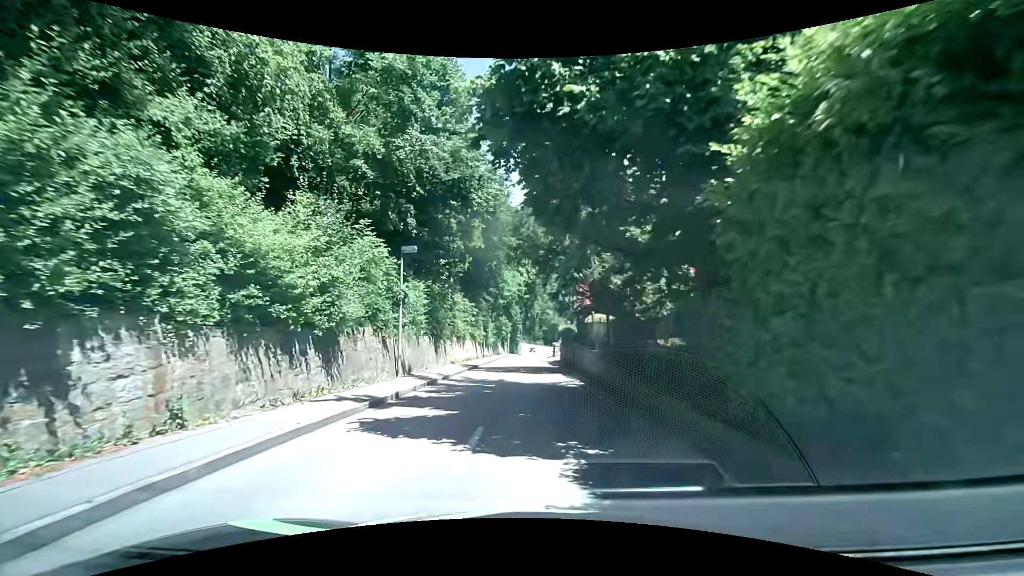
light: Day
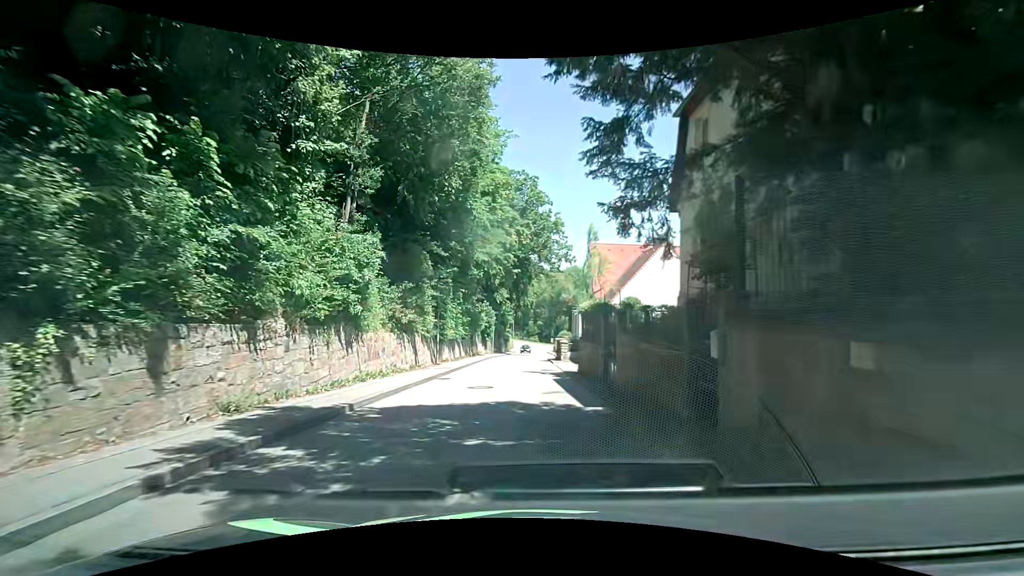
(+0.1, +21.5) m; 0°
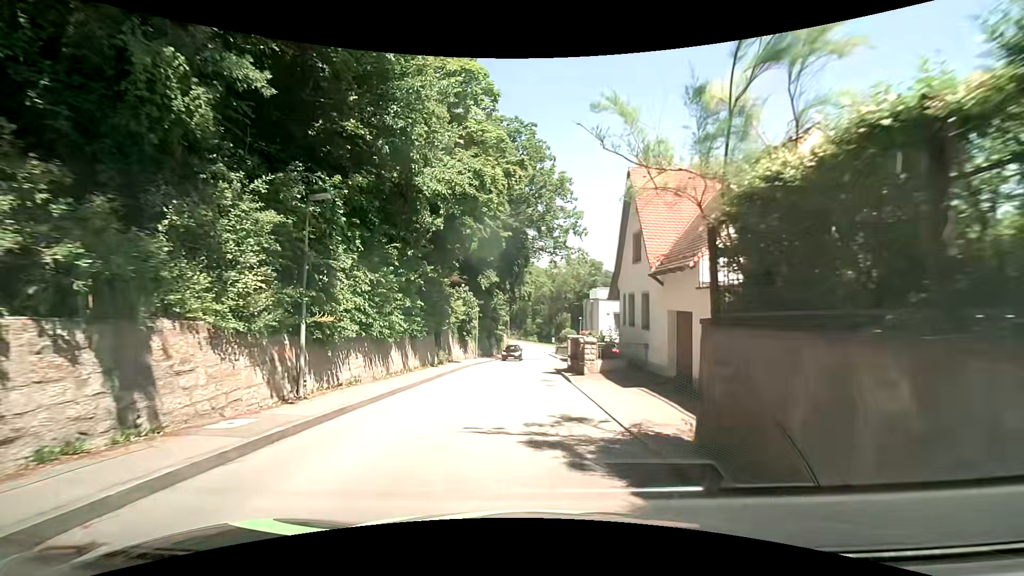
(+0.2, +15.8) m; +2°
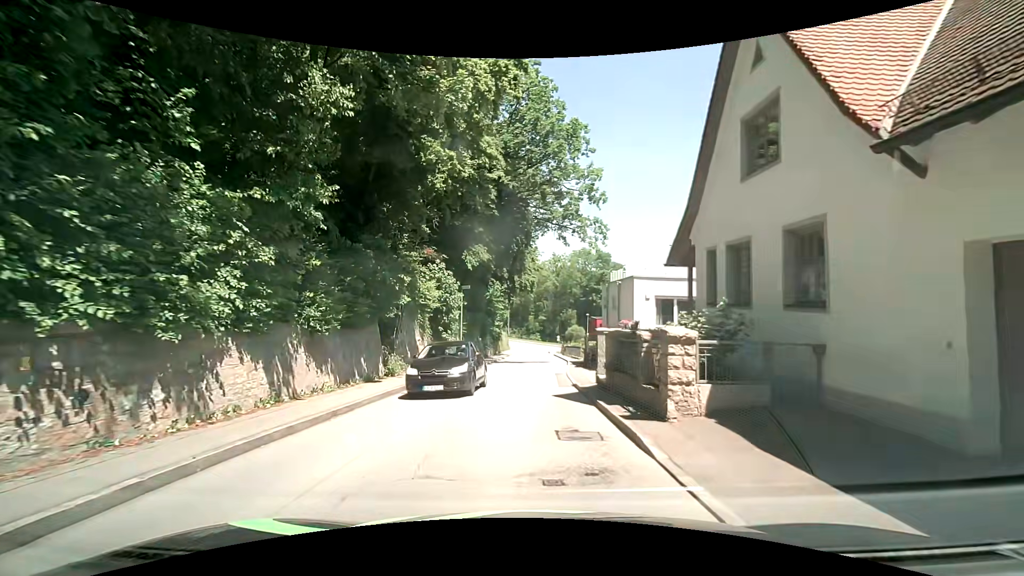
(-0.1, +11.0) m; -1°
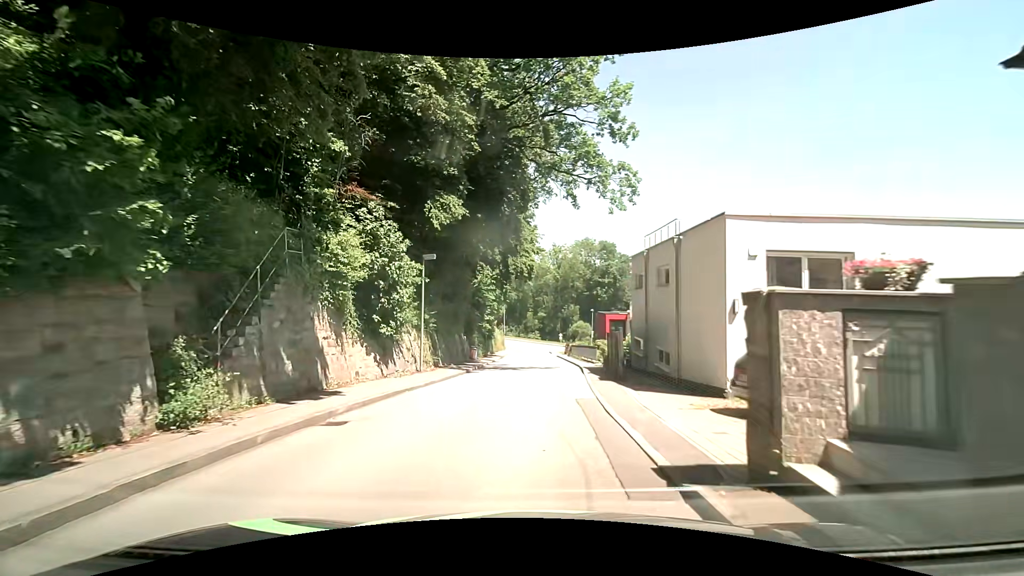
(+0.2, +11.2) m; +3°
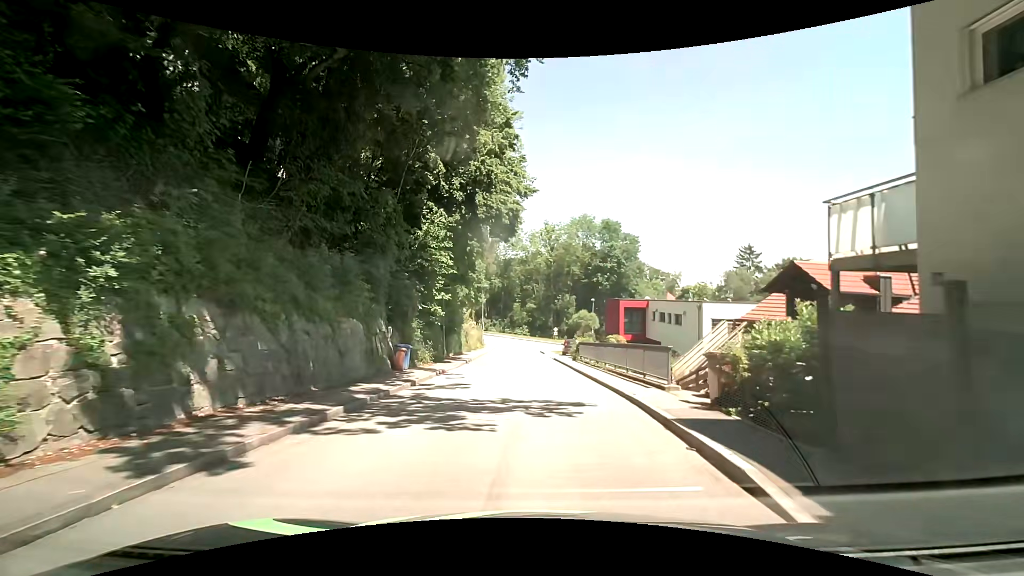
(-0.4, +19.2) m; -1°
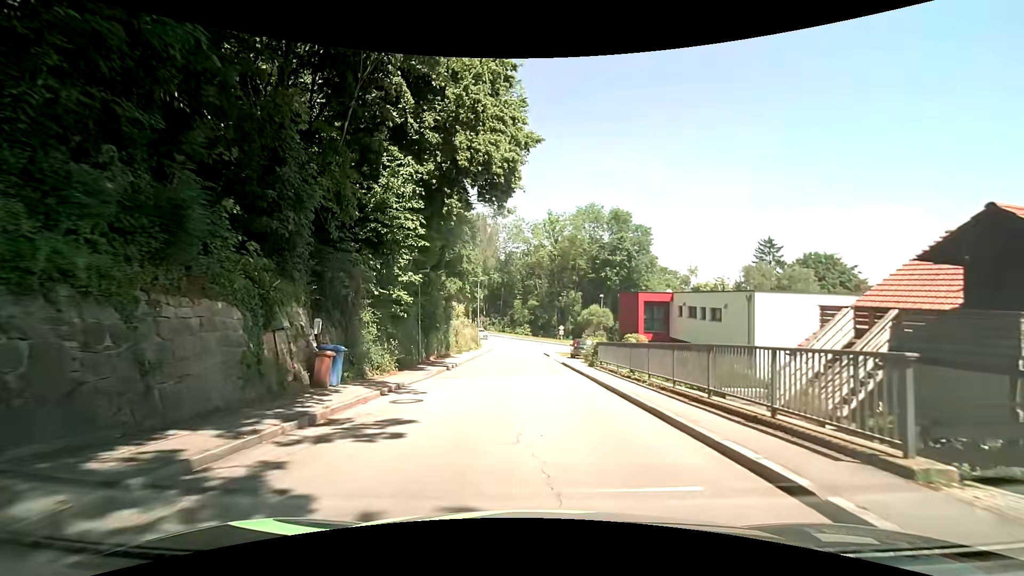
(0.0, +7.9) m; +1°
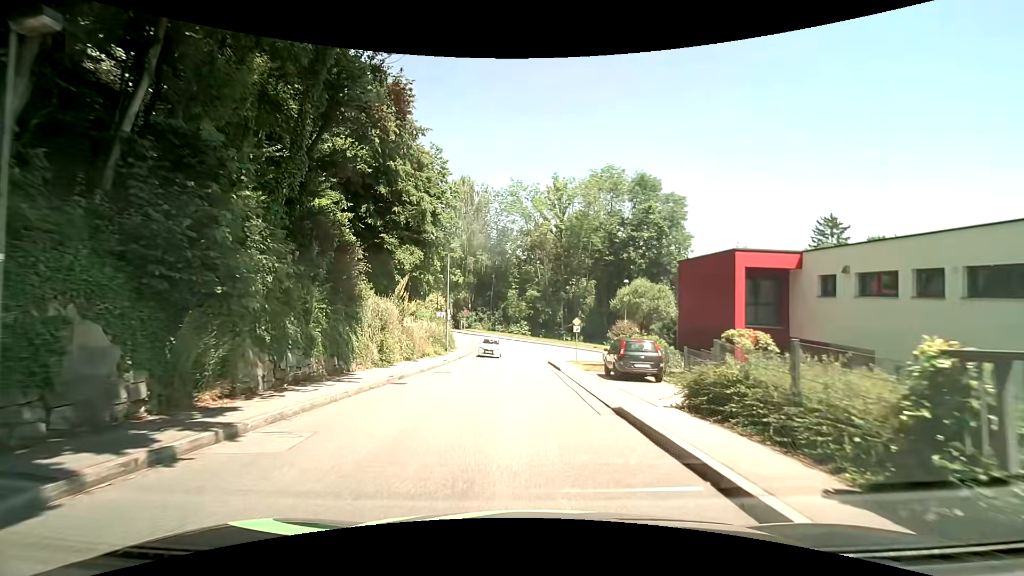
(-0.3, +20.3) m; -2°
